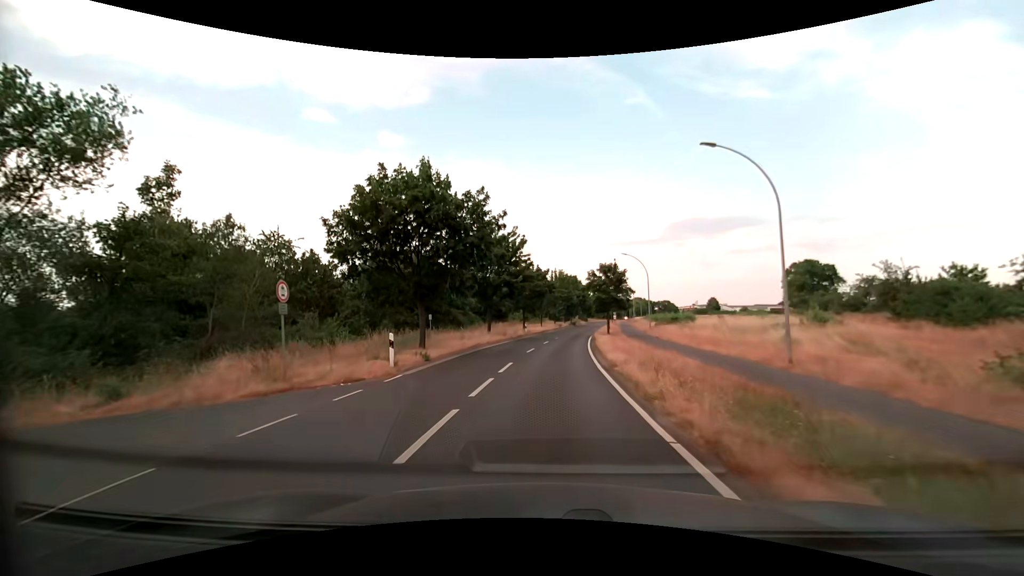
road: unclassified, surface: asphalt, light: Day
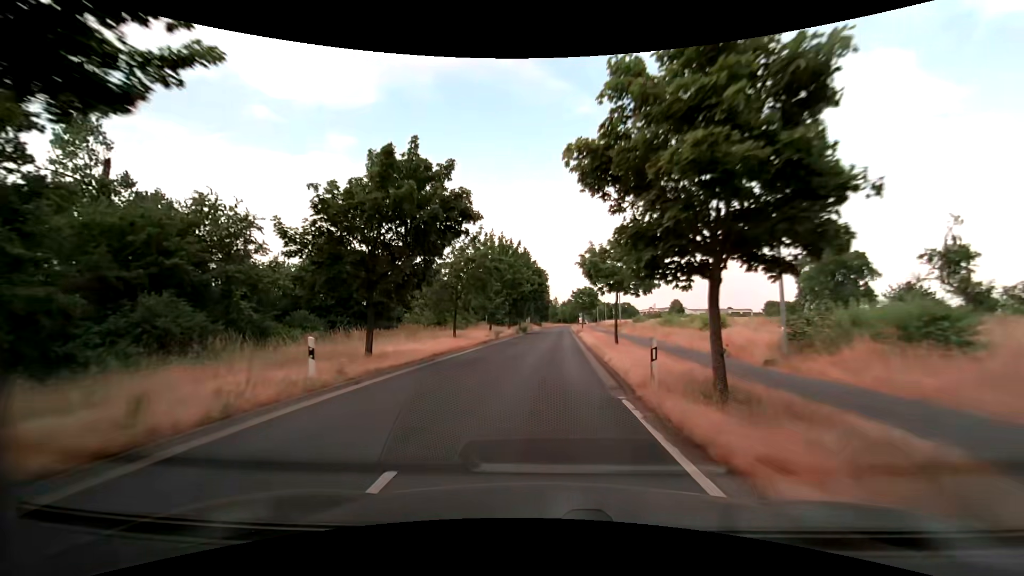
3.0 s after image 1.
(+2.5, +39.9) m; +6°
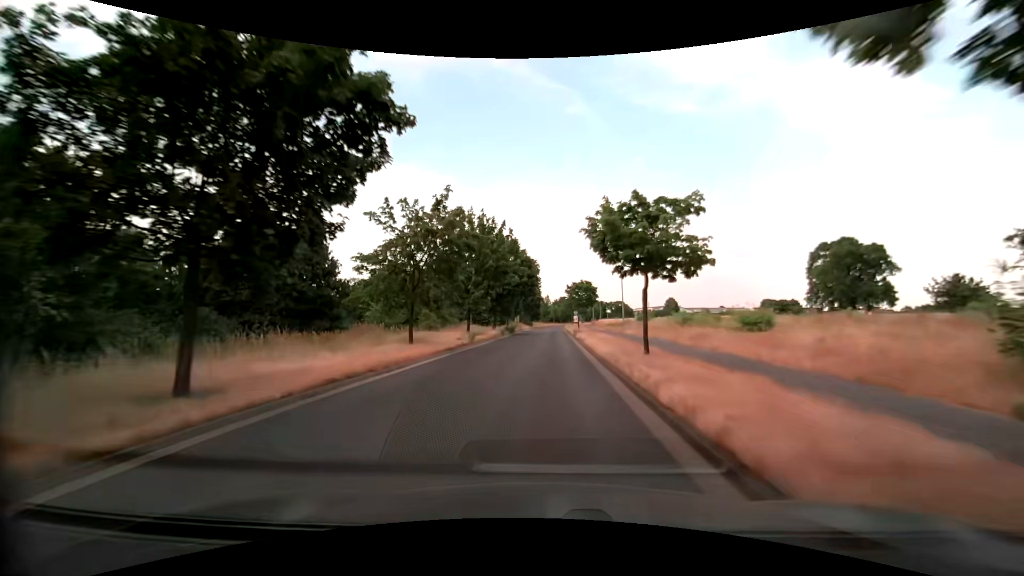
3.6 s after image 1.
(+0.1, +9.0) m; +1°
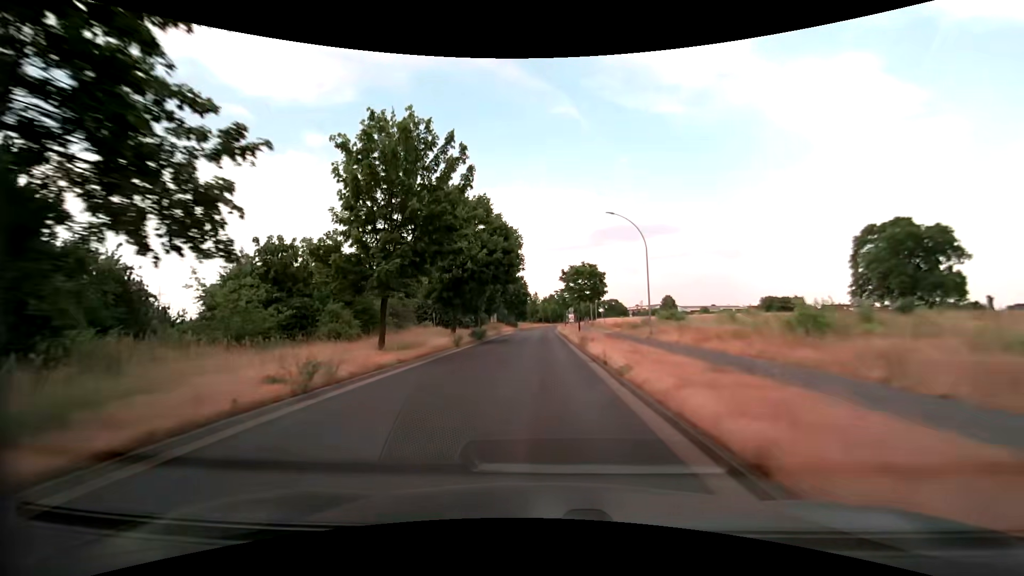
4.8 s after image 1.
(+0.3, +18.5) m; +1°
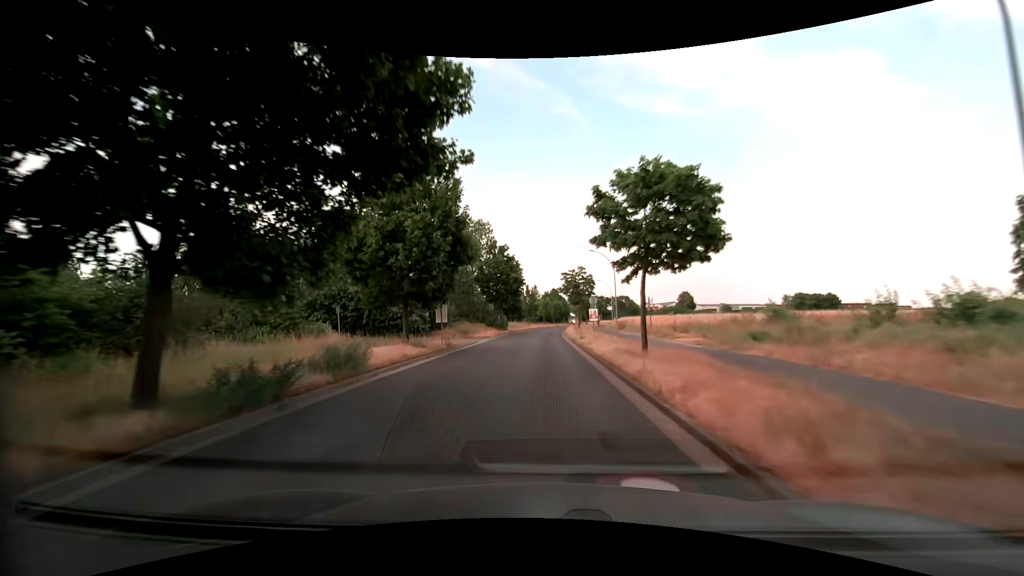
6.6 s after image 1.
(+0.1, +27.2) m; 0°
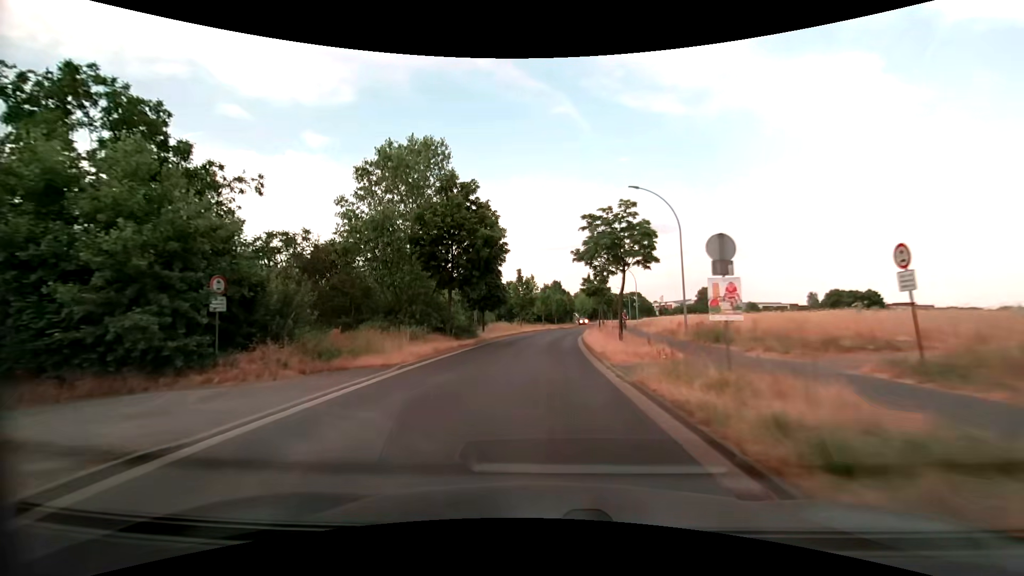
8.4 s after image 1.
(0.0, +26.5) m; 0°
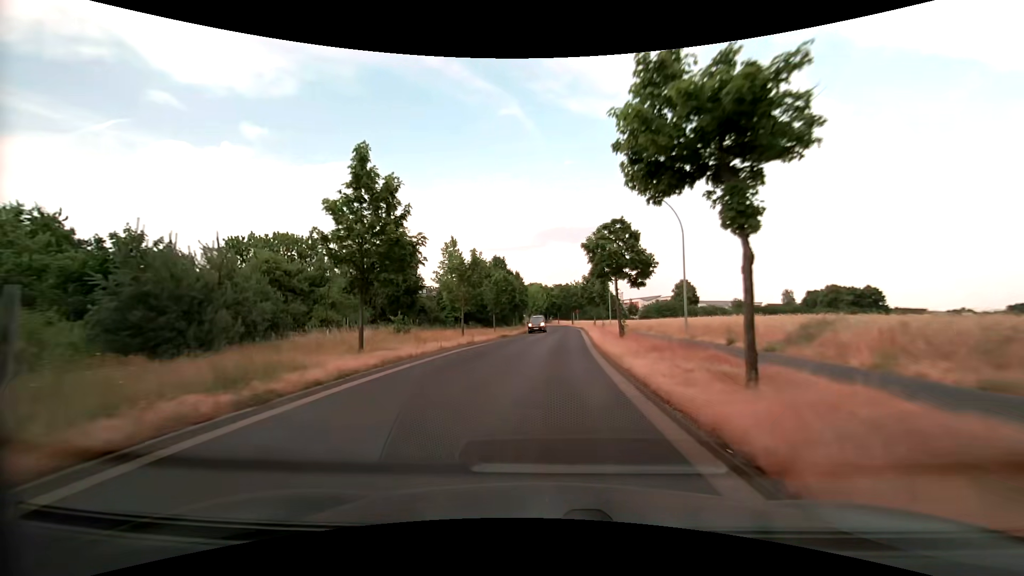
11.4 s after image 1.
(+1.2, +42.7) m; +6°
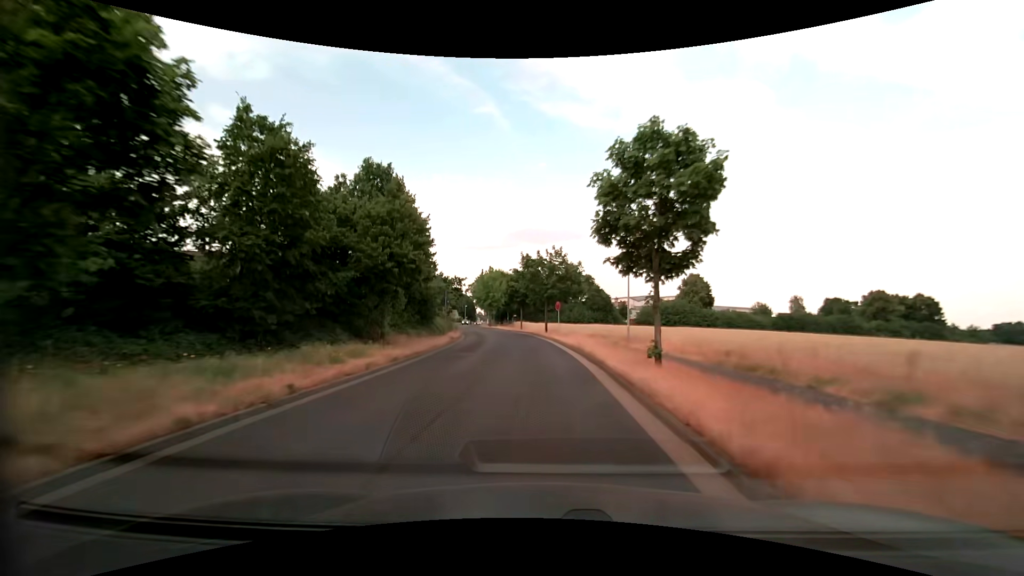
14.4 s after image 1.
(+1.7, +40.7) m; +3°
(0, +10) (0, +20) (-1, +30) (-2, +40) (-3, +50) (-5, +60) (-7, +69) (-10, +79) (-12, +89) (-14, +99) m
